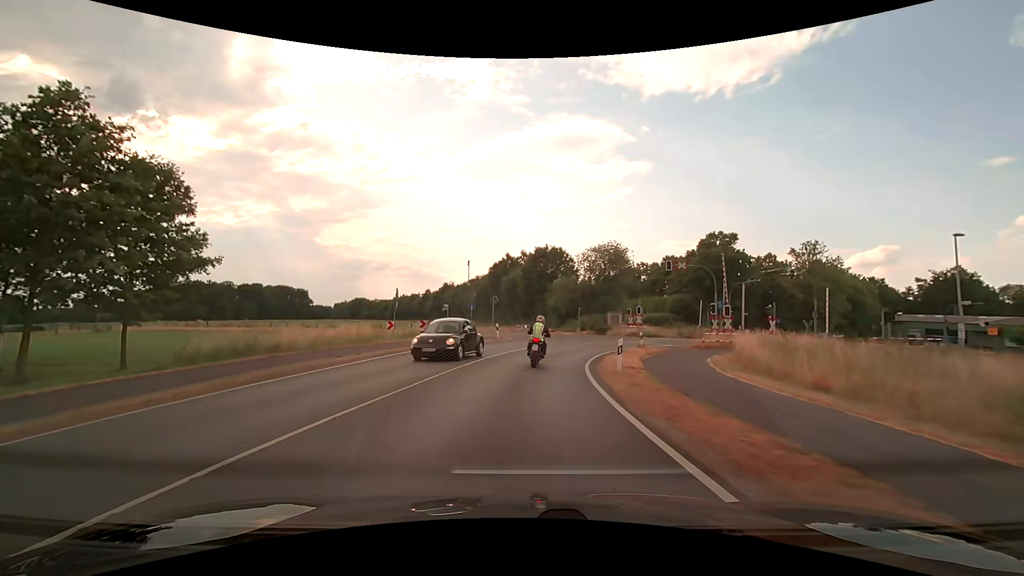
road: secondary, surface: asphalt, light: Day
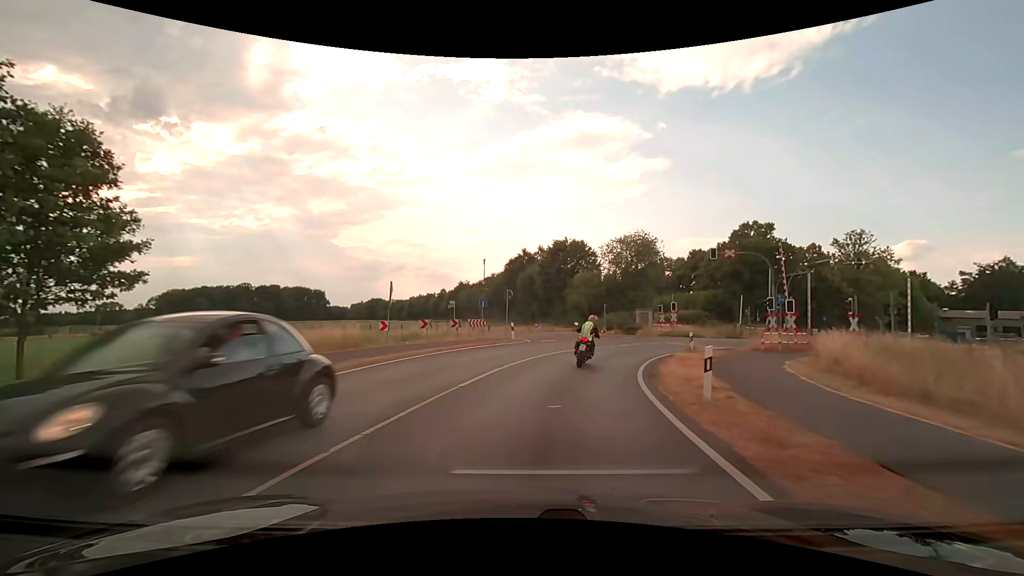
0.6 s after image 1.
(-0.1, +5.5) m; -2°
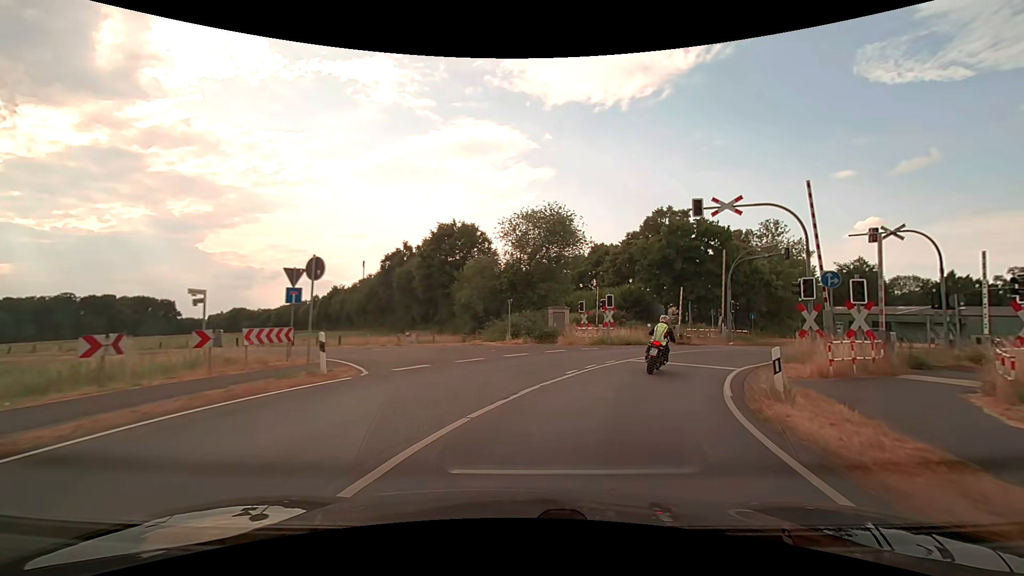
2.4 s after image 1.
(+1.0, +16.0) m; +12°
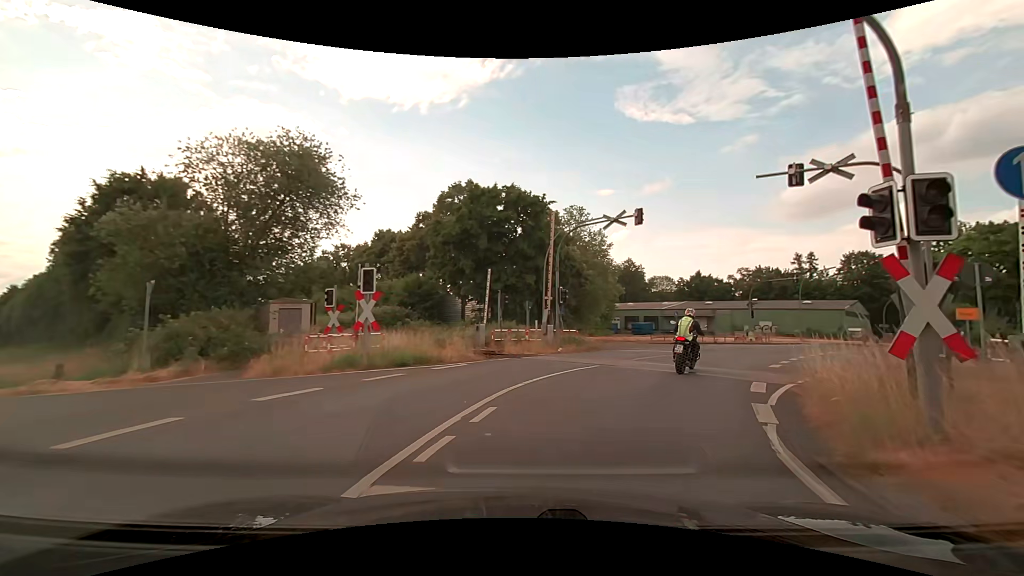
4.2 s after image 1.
(+2.8, +14.5) m; +23°
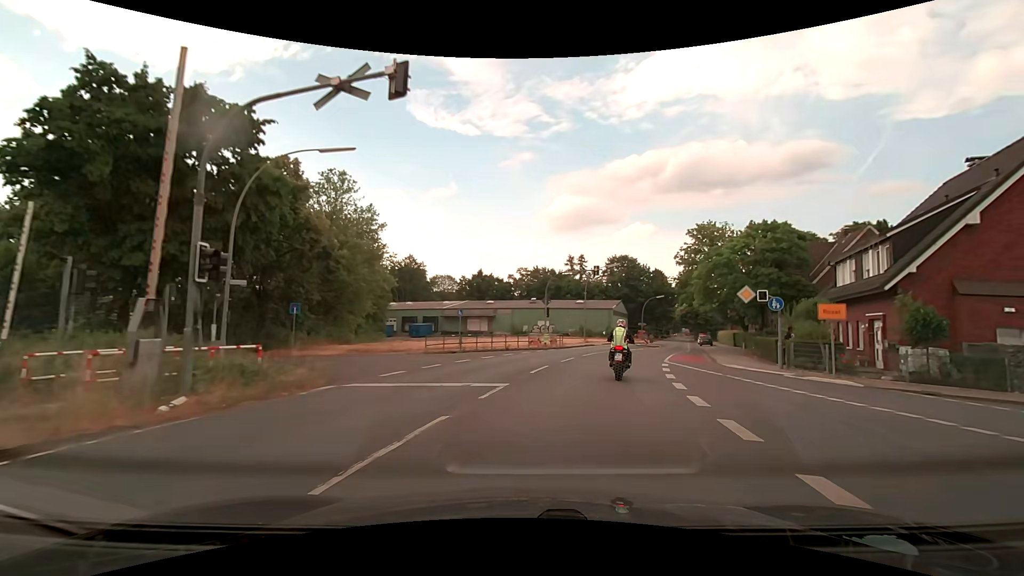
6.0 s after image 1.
(+2.9, +13.2) m; +23°
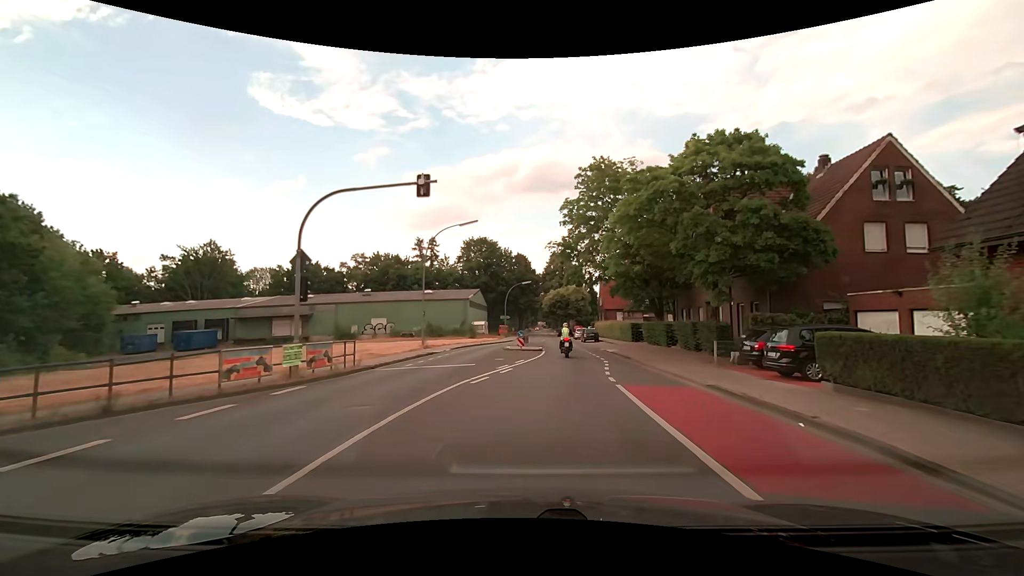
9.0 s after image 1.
(+4.2, +22.4) m; +17°
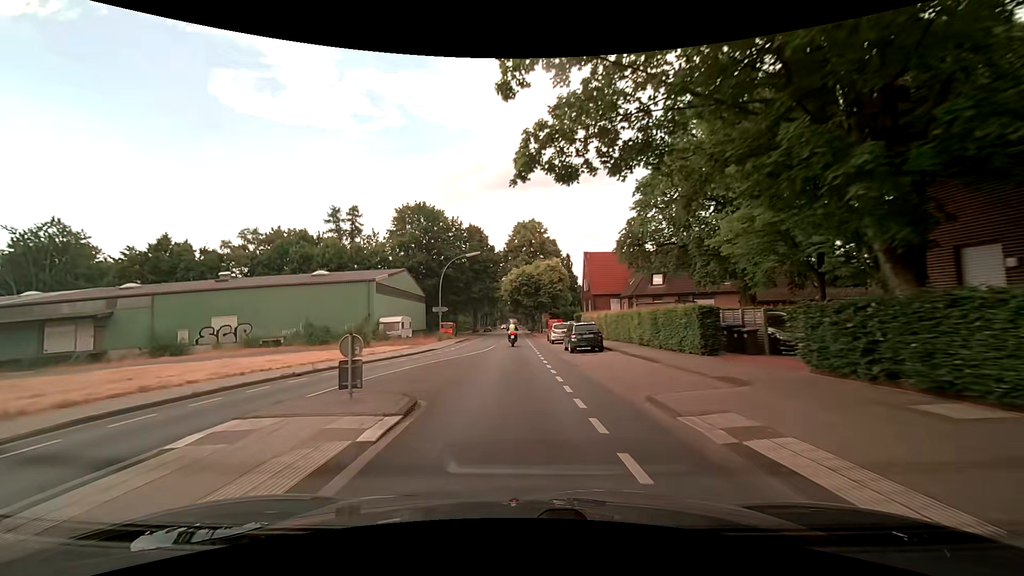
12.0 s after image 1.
(+2.8, +29.3) m; +3°
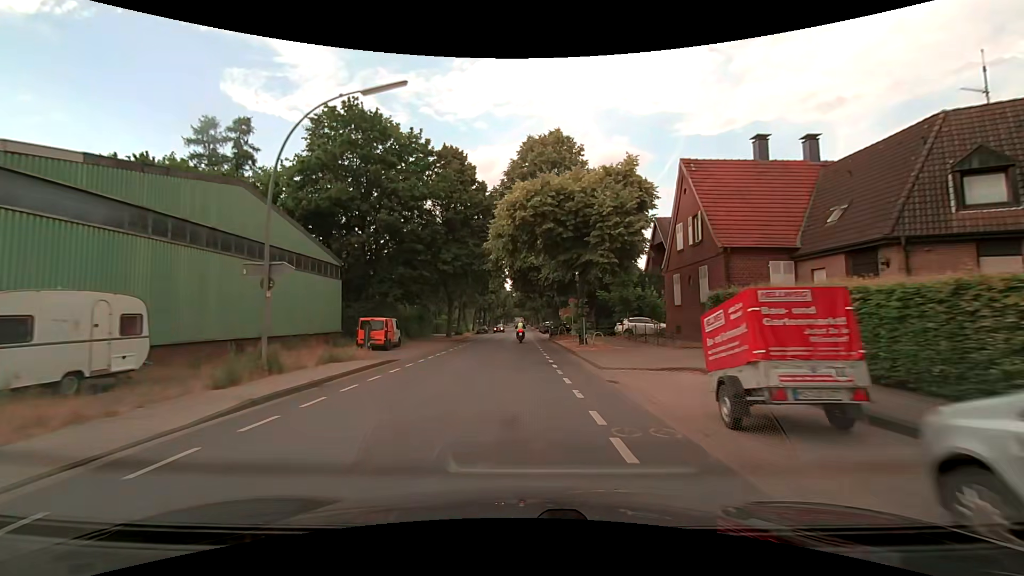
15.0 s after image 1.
(-0.5, +35.9) m; -1°
(0, +10) (0, +20) (0, +30) (0, +40) (0, +50) (0, +60) (0, +70) (0, +80) (0, +90) (0, +100) m
